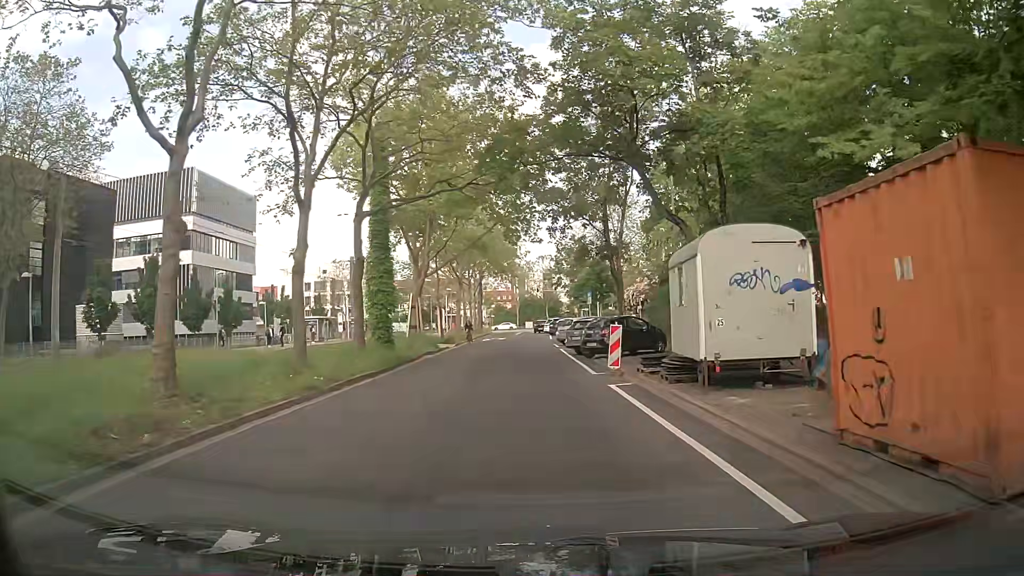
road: tertiary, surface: asphalt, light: Day
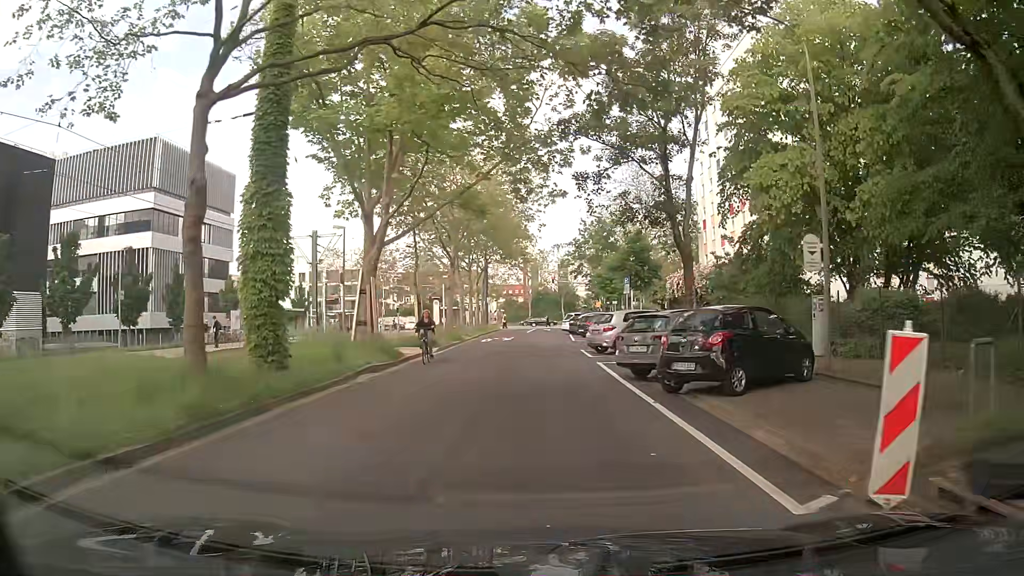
(-0.5, +13.0) m; -3°
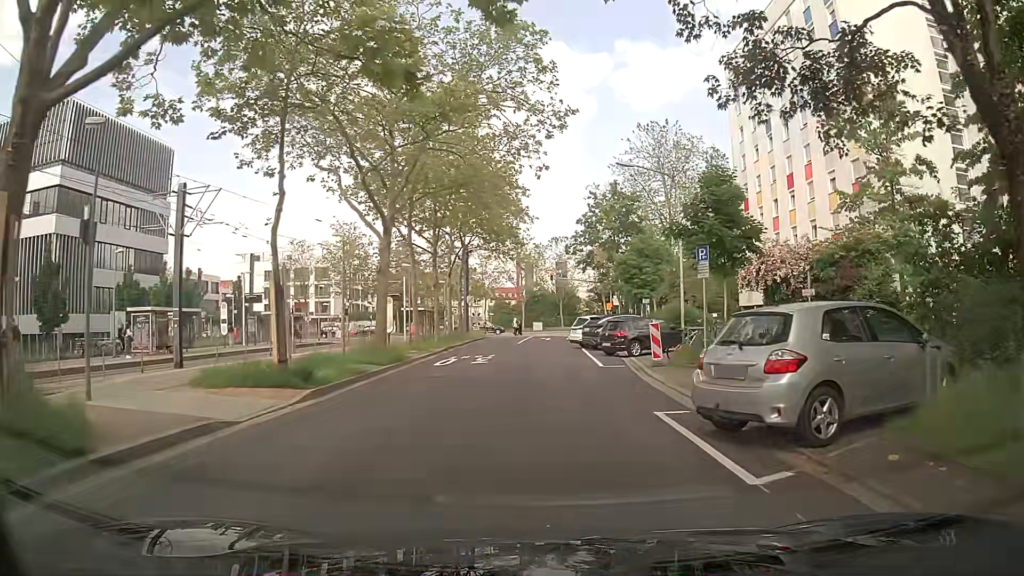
(+0.2, +17.0) m; +1°
